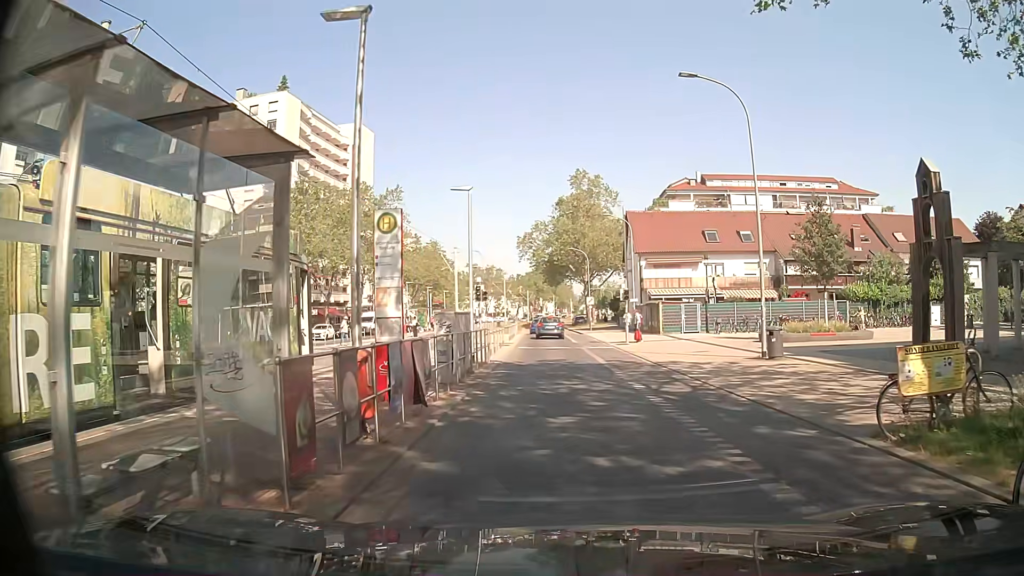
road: tertiary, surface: asphalt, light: Day
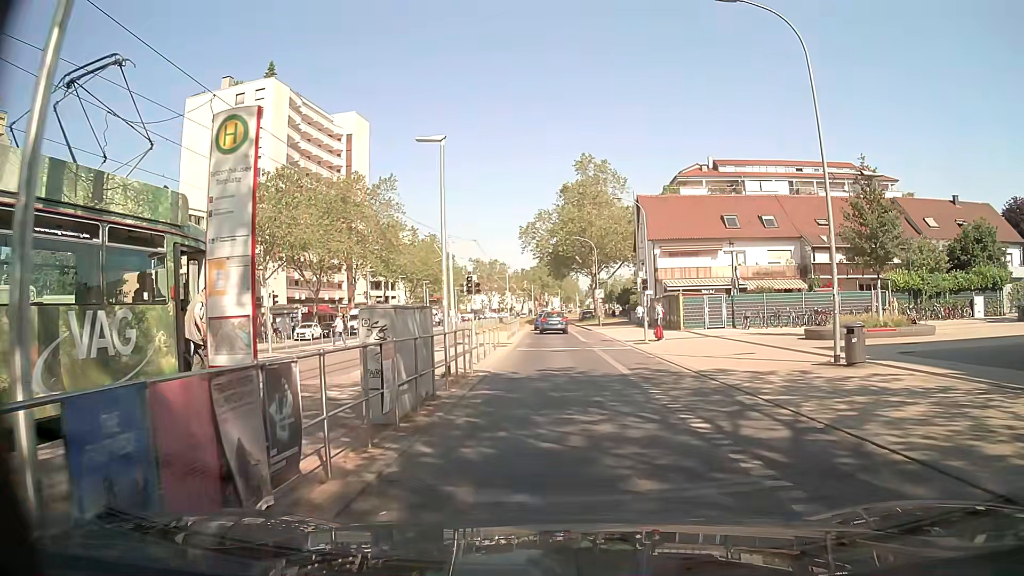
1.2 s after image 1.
(0.0, +5.4) m; 0°
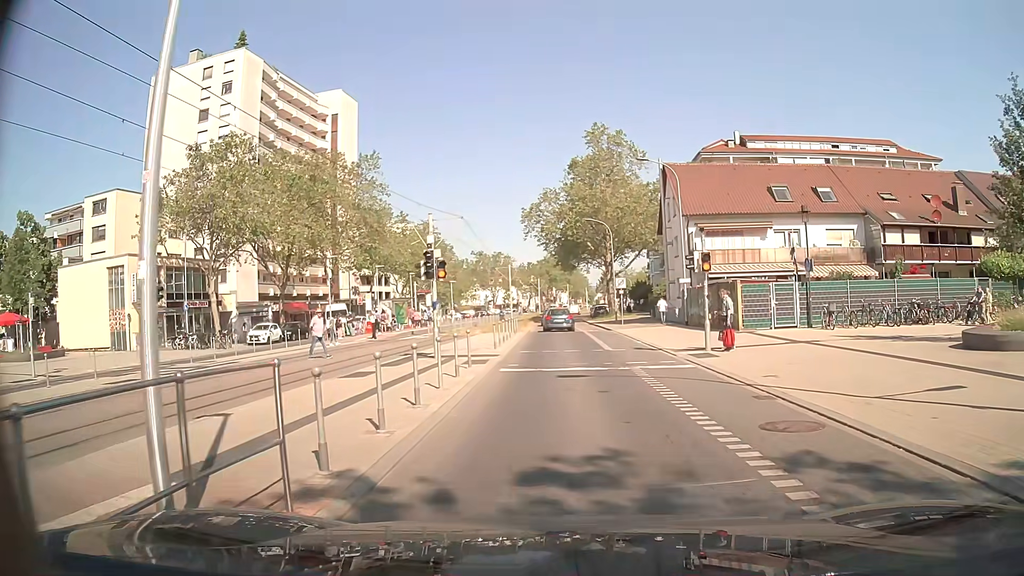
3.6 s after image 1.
(-0.1, +10.9) m; -1°
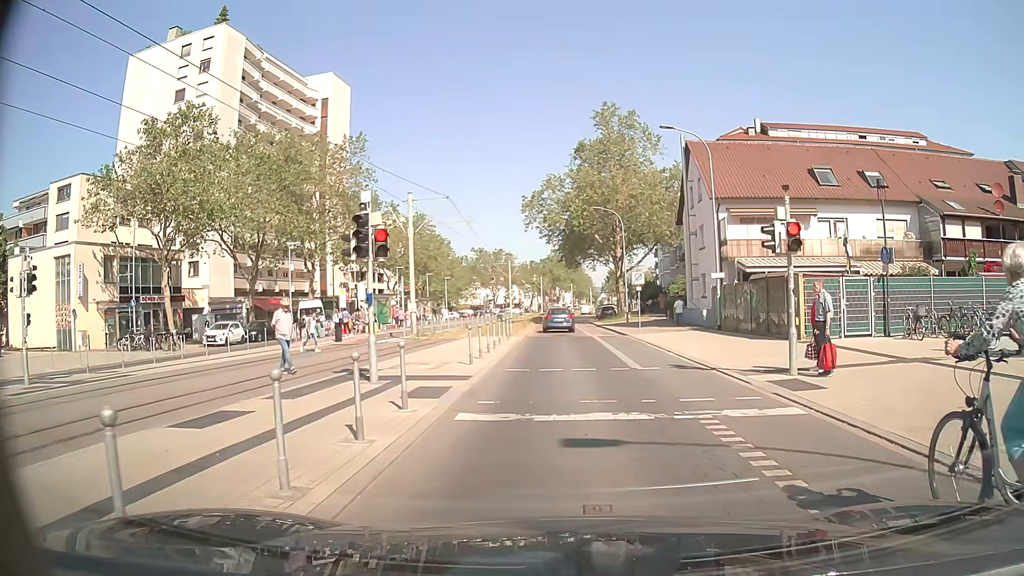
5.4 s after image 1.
(0.0, +6.8) m; 0°
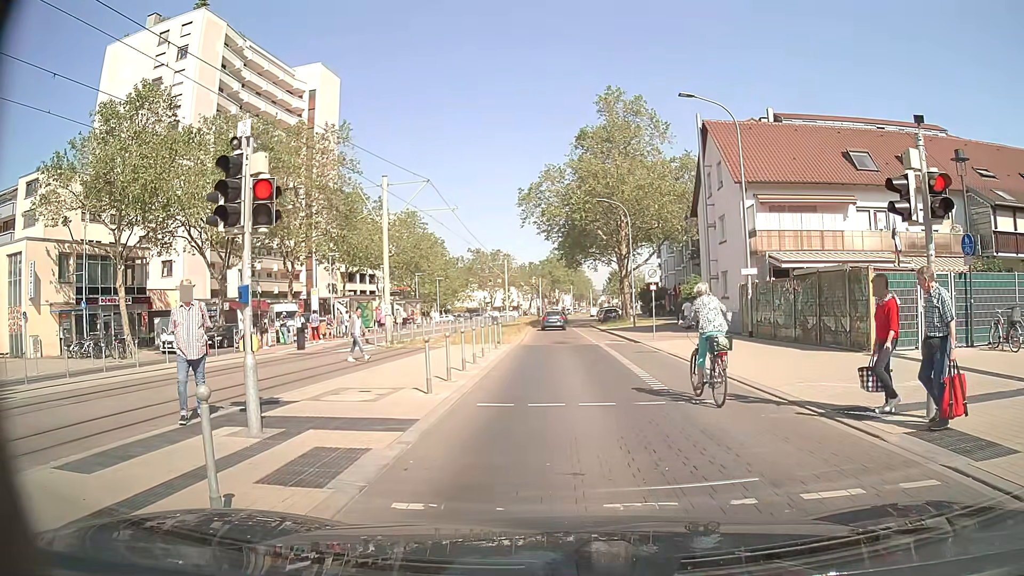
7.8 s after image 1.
(0.0, +4.8) m; +2°
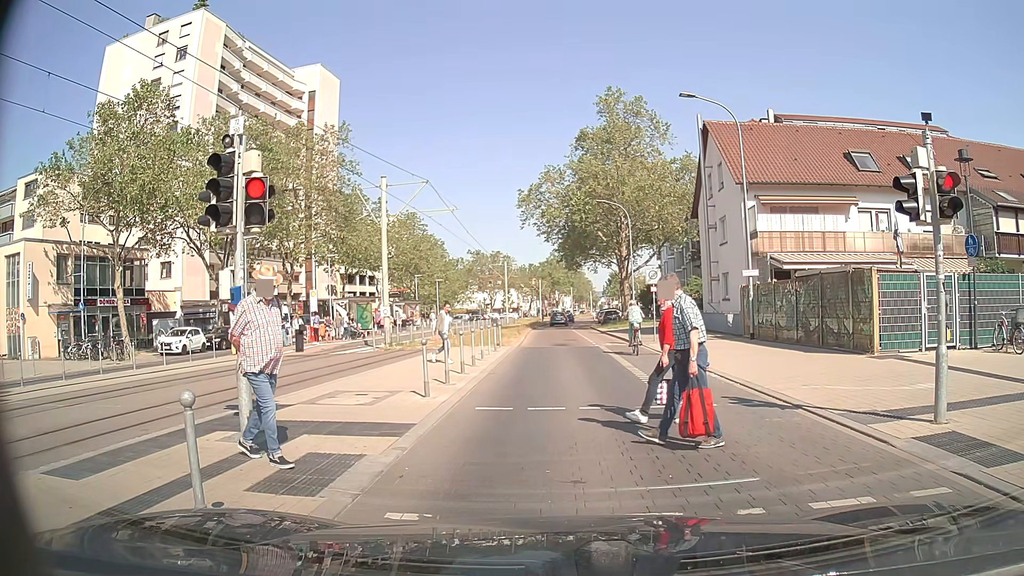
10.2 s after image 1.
(0.0, +0.3) m; 0°
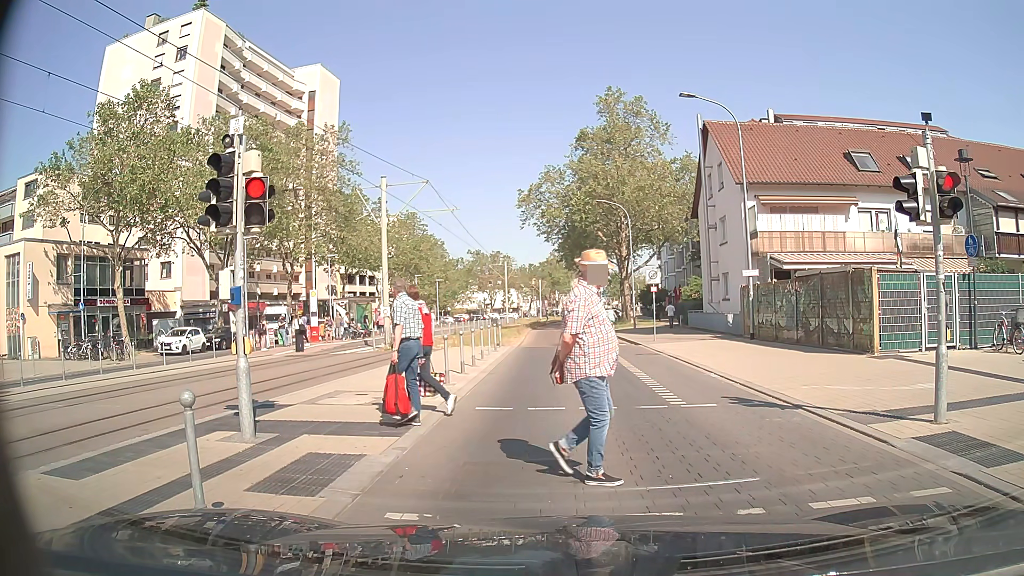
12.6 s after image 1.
(0.0, 0.0) m; 0°
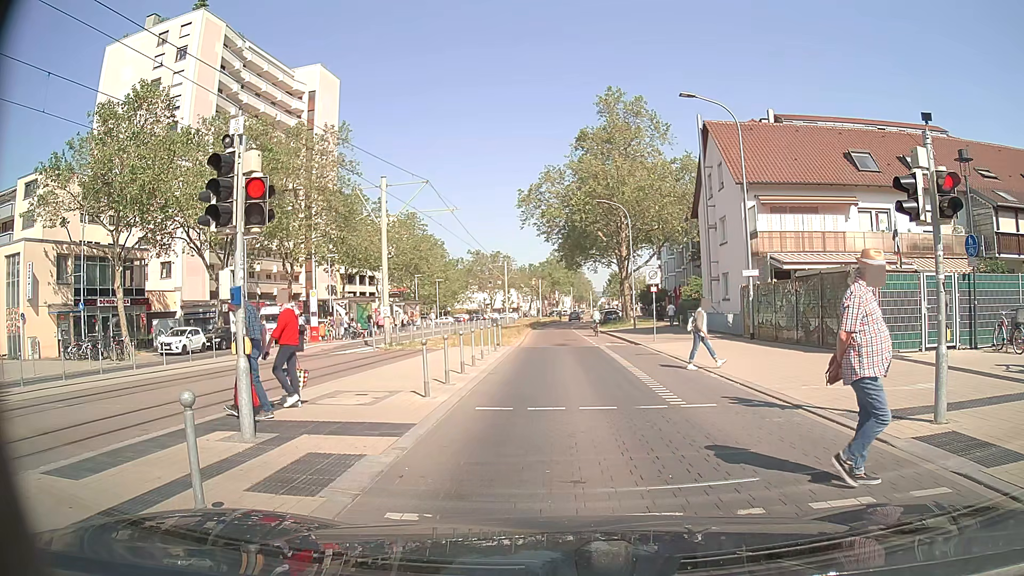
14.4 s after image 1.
(0.0, 0.0) m; 0°
(0, +10) (-1, +20) (-1, +30) (-2, +40) (-3, +50) (-3, +60) (-3, +70) (-3, +80) (-3, +90) (-3, +100) m
